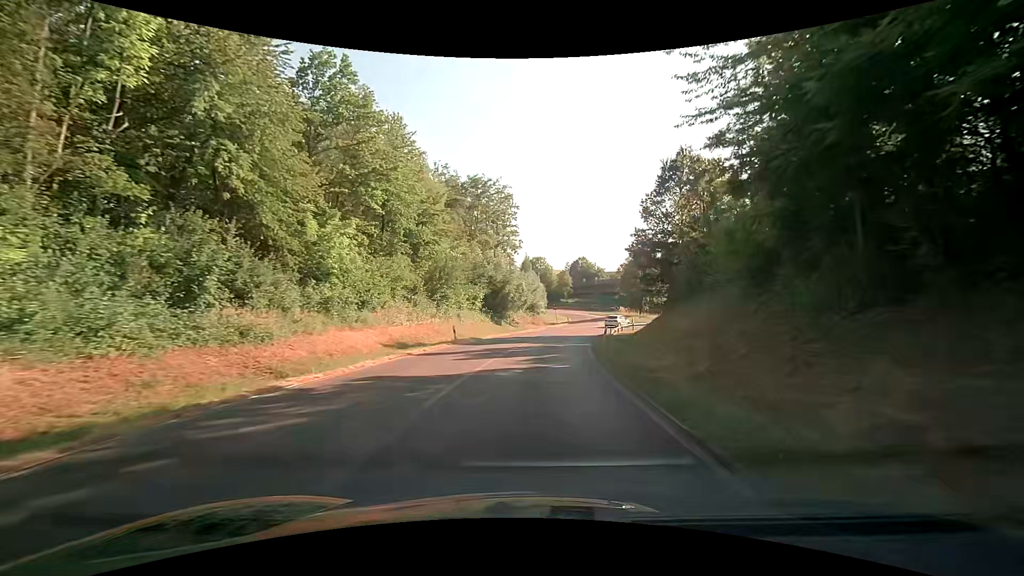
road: primary_link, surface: asphalt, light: Day
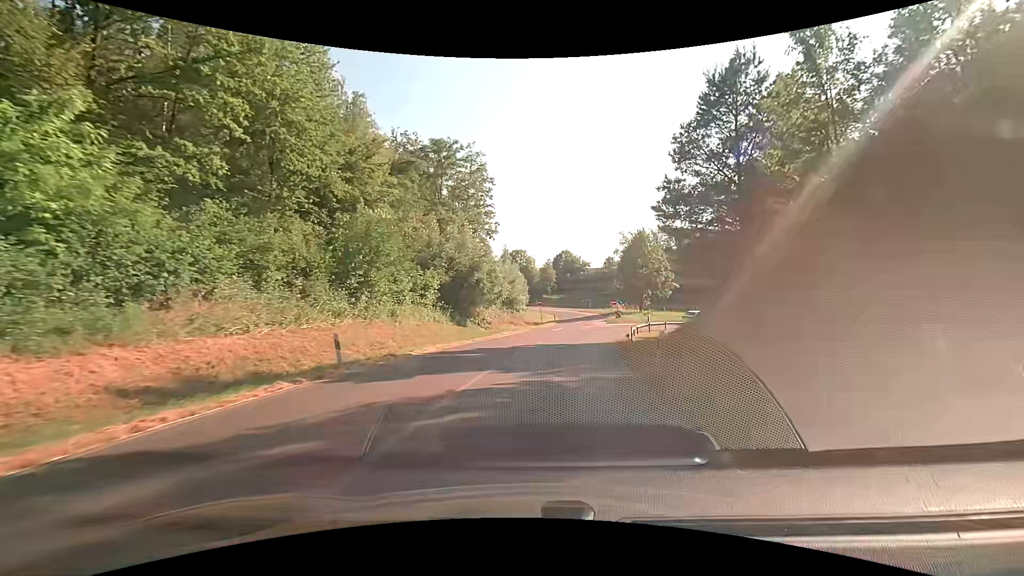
(+0.5, +14.8) m; +3°
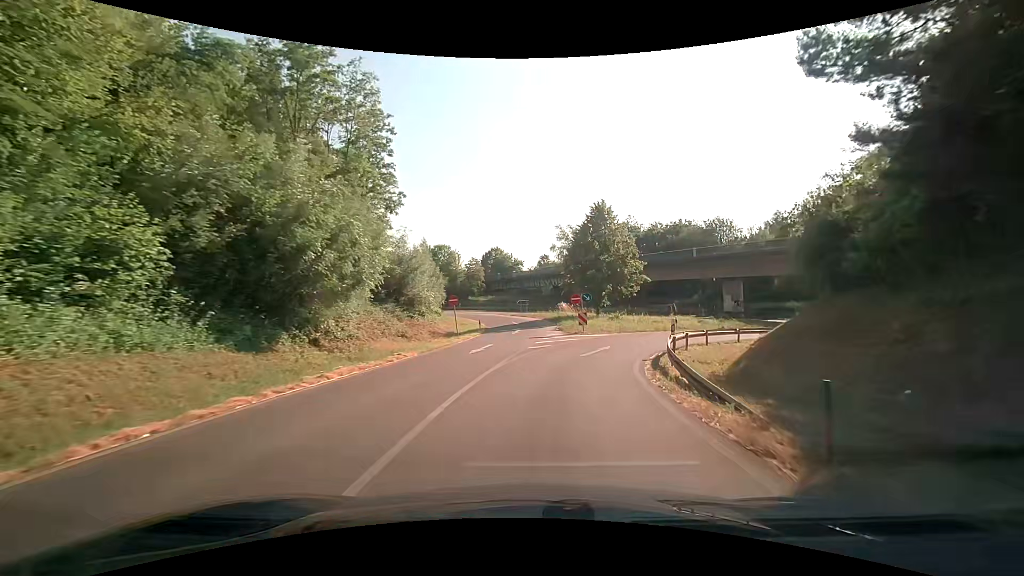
(+0.9, +20.4) m; +7°
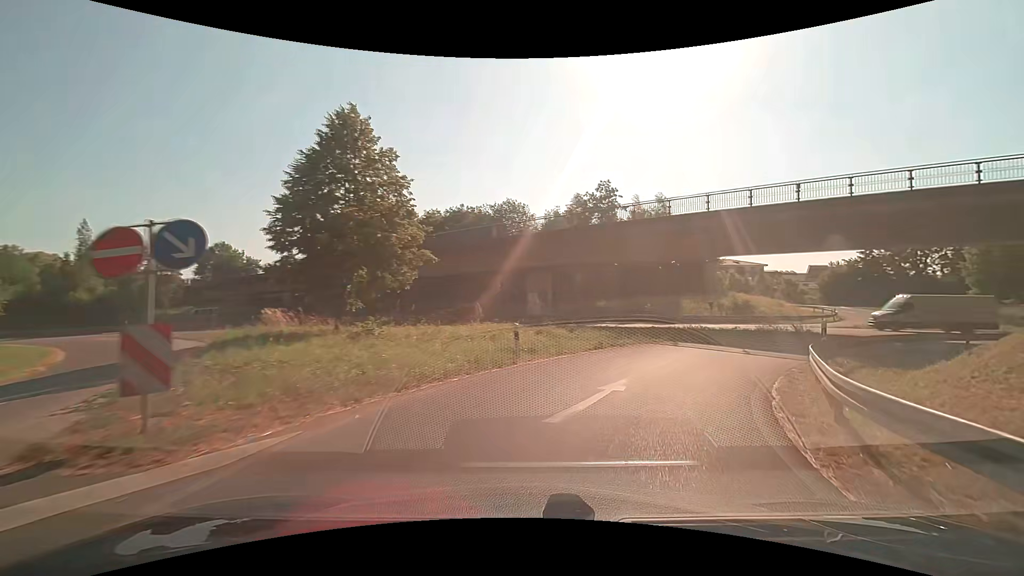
(+4.2, +23.2) m; +27°
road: trunk_link
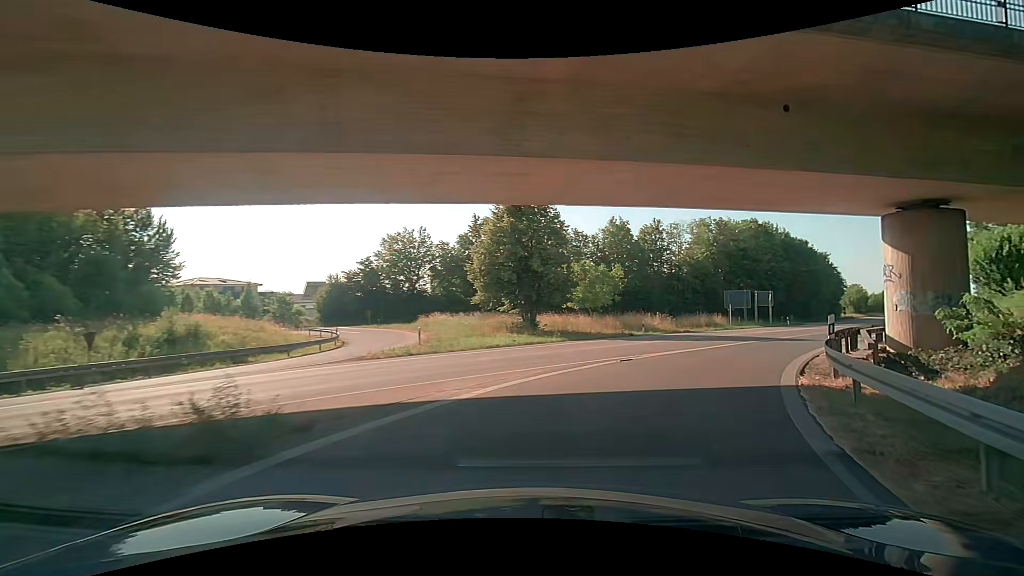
(+10.6, +21.8) m; +52°
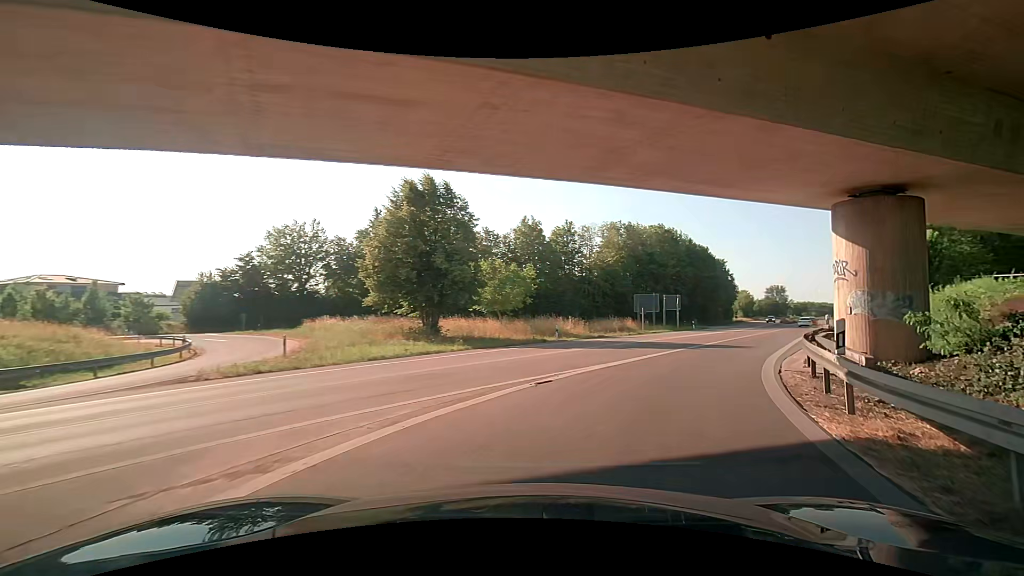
(+0.4, +4.7) m; +10°
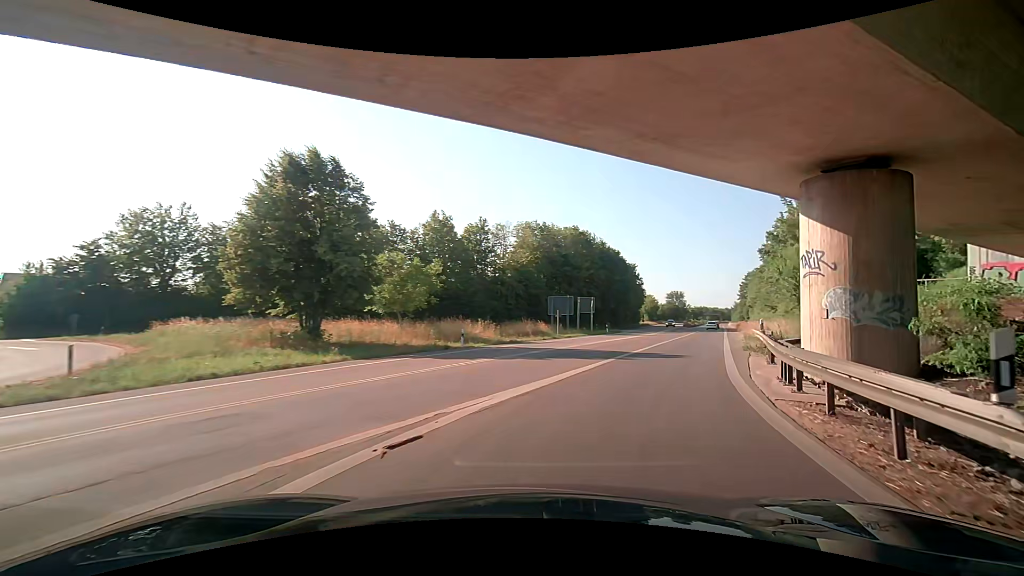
(+0.4, +4.8) m; +11°
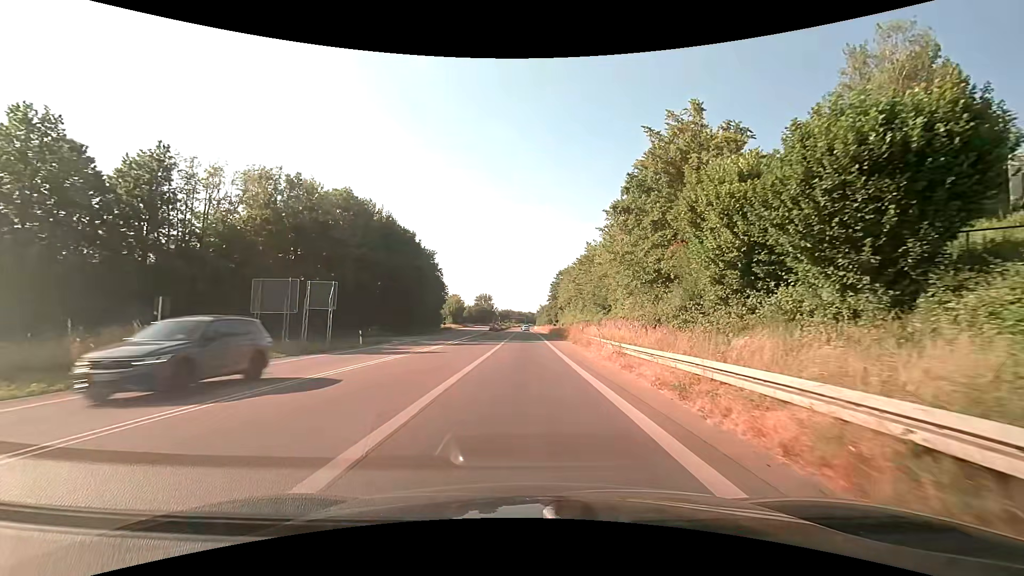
(+6.9, +26.1) m; +20°
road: trunk
(0, +10) (0, +20) (0, +30) (0, +40) (0, +50) (0, +60) (0, +70) (0, +80) (0, +90) (0, +100) m
